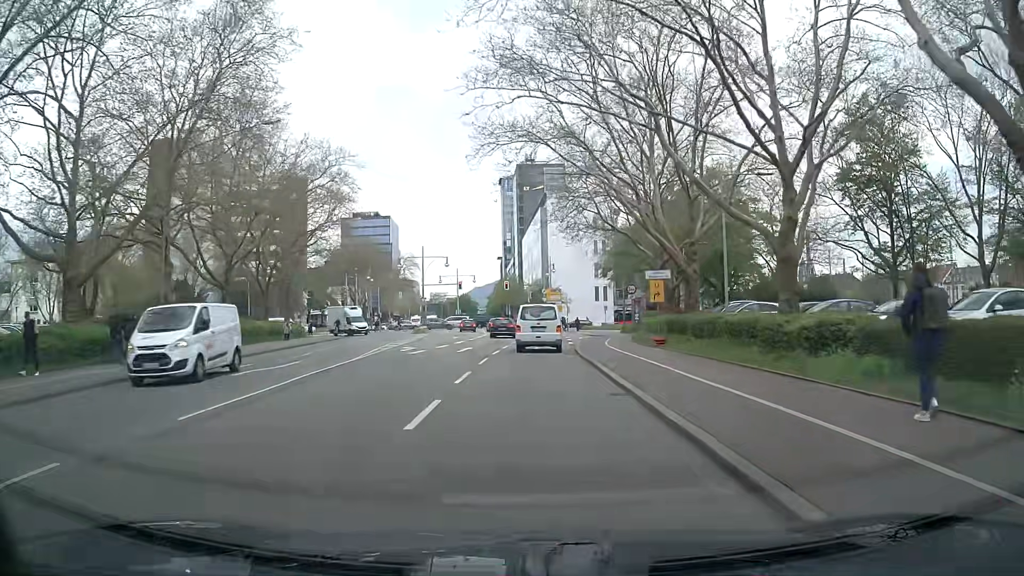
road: secondary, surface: asphalt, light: Day
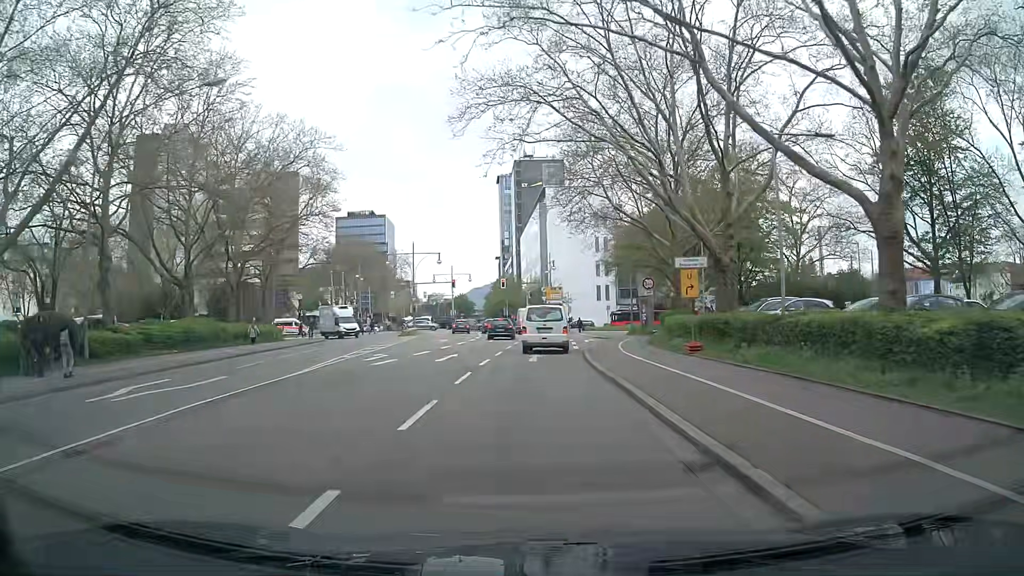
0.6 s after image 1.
(0.0, +5.9) m; 0°
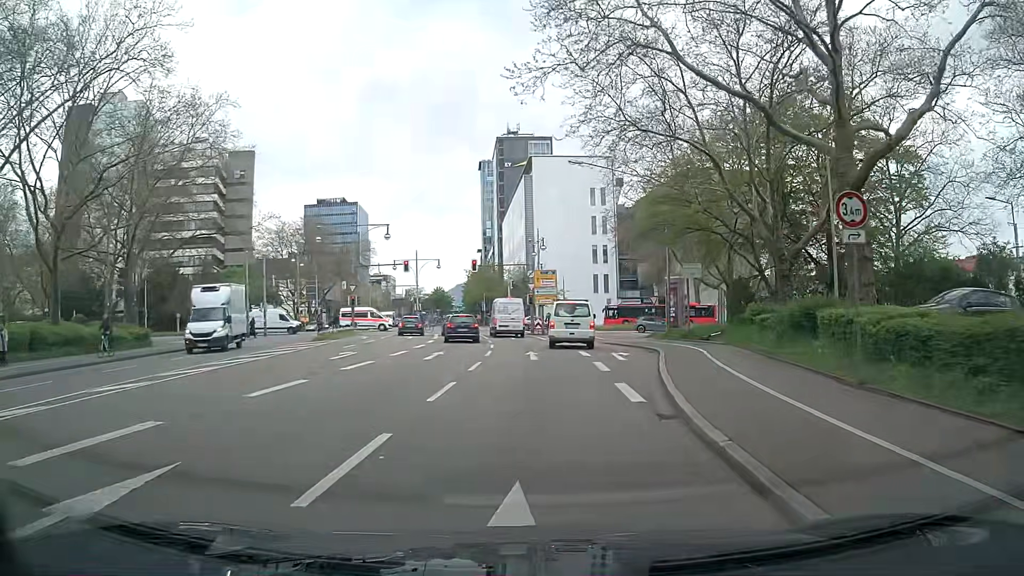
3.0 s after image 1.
(+0.5, +21.4) m; +2°
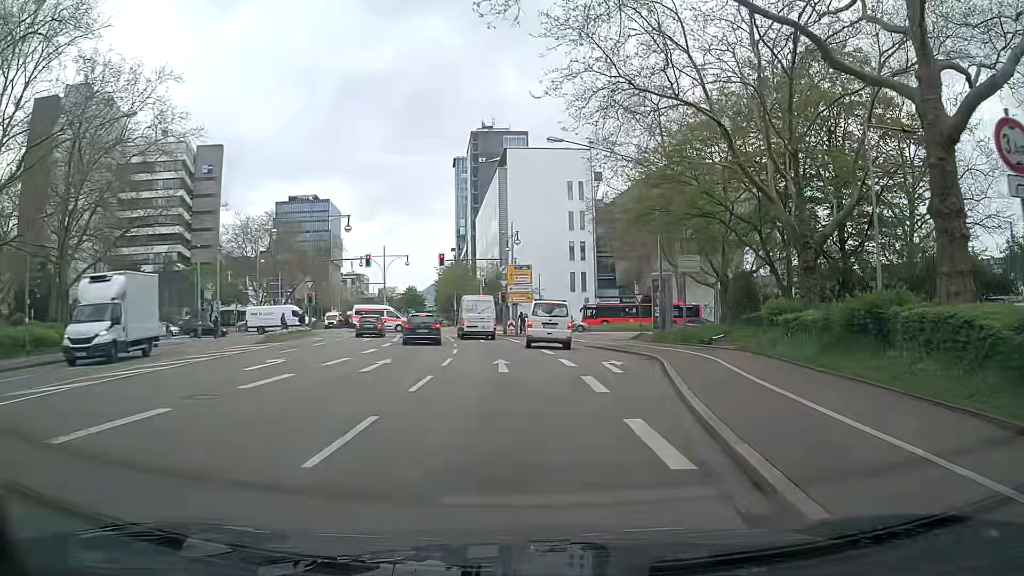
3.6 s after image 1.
(+0.1, +4.8) m; 0°
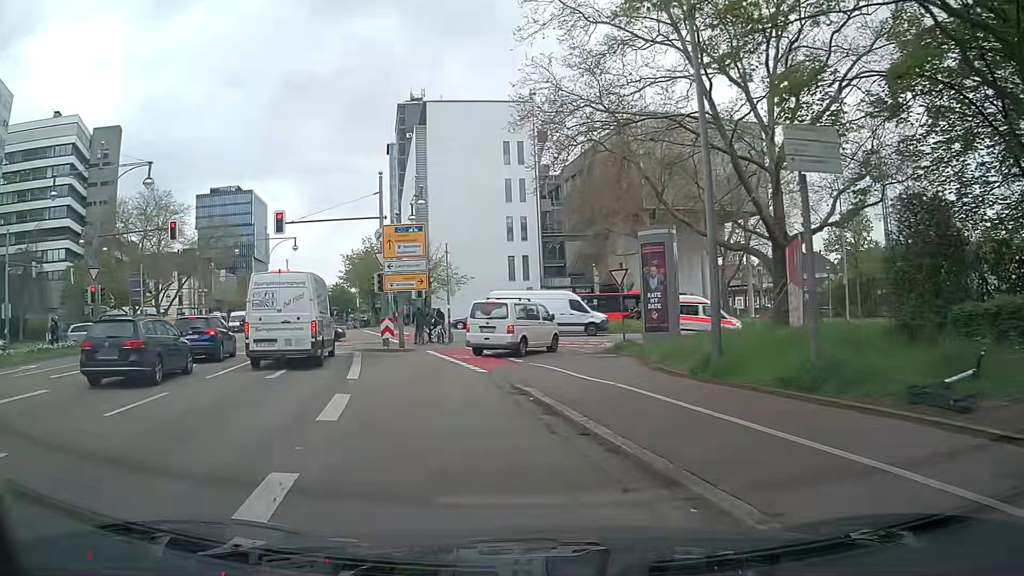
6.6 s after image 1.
(+2.7, +21.0) m; +6°
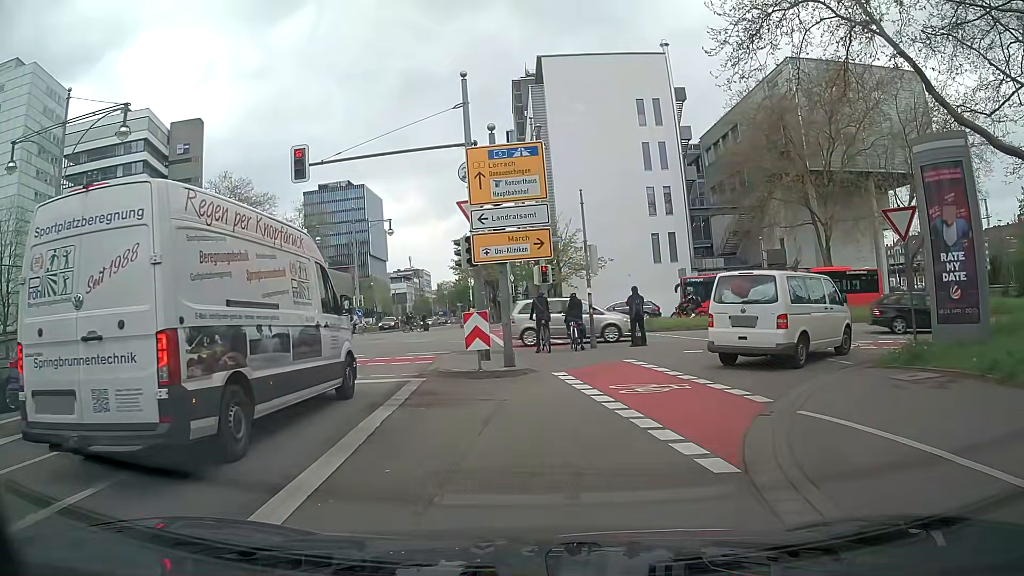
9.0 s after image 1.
(-1.2, +12.1) m; -9°
